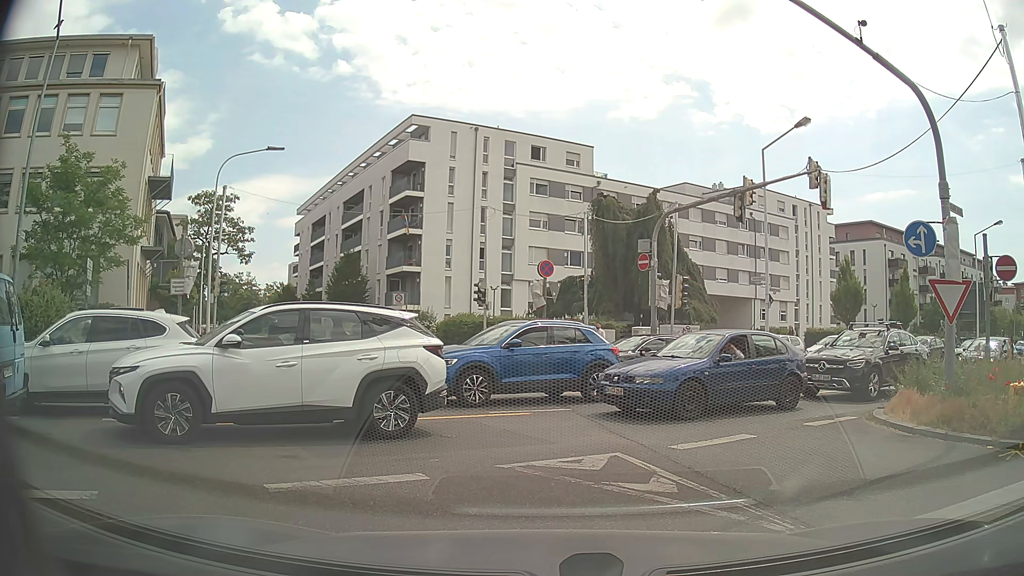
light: Day
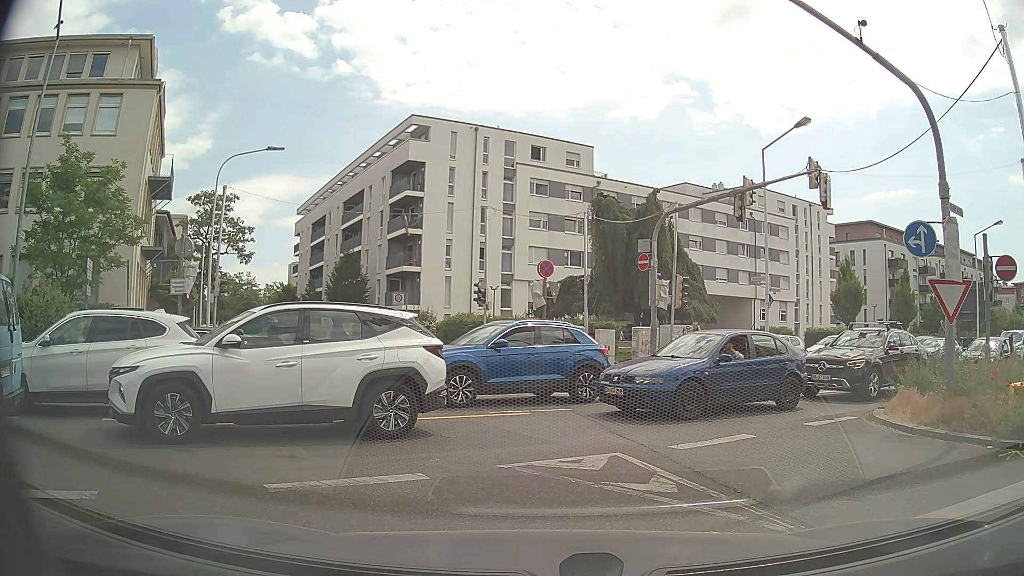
(0.0, 0.0) m; 0°
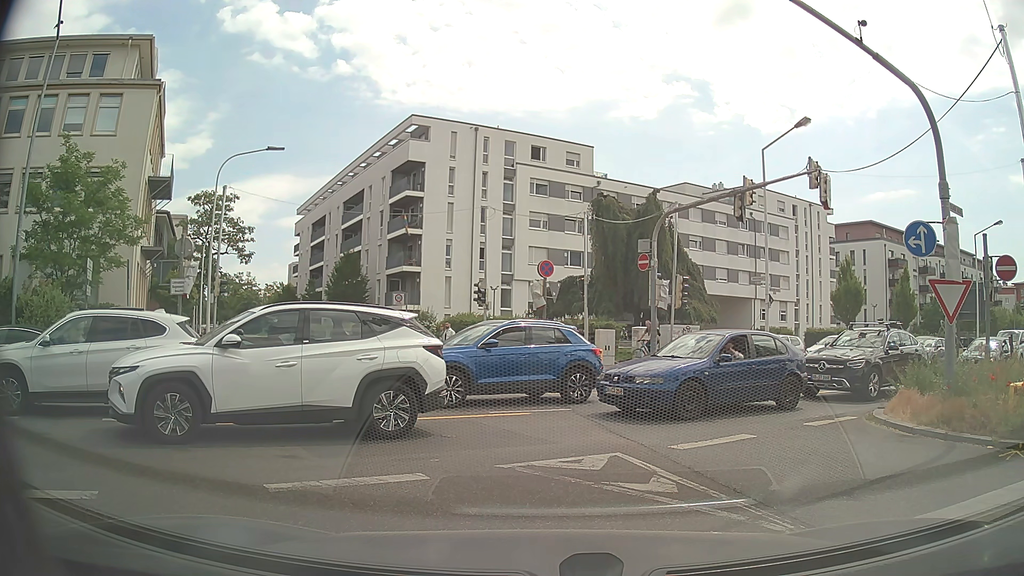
(0.0, 0.0) m; 0°
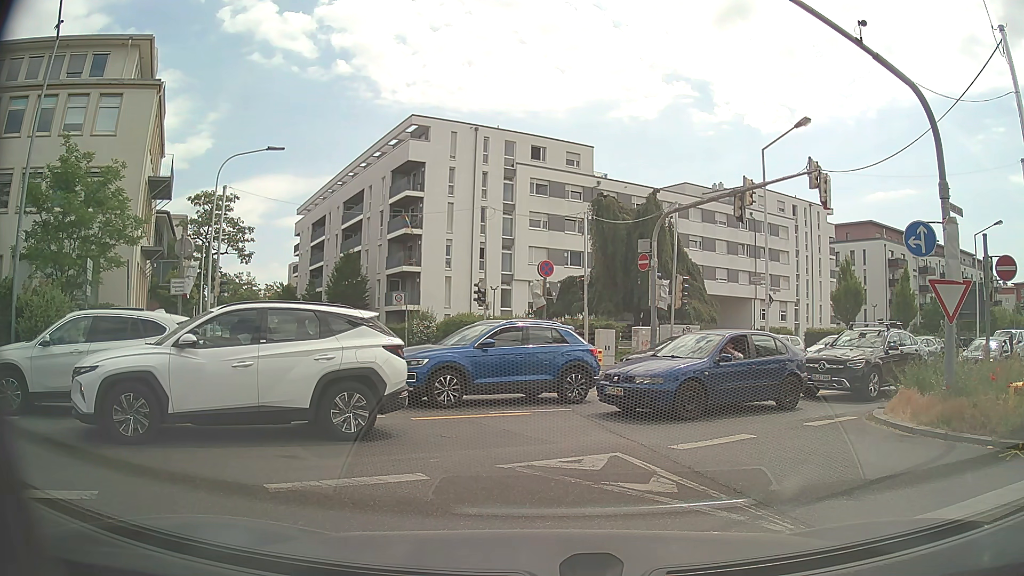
(0.0, 0.0) m; 0°
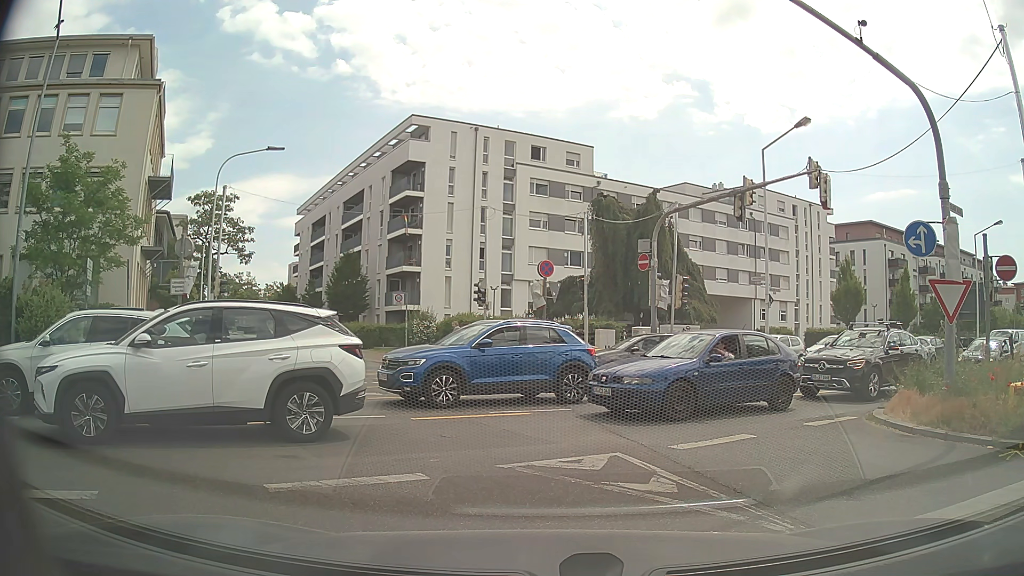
(0.0, 0.0) m; 0°
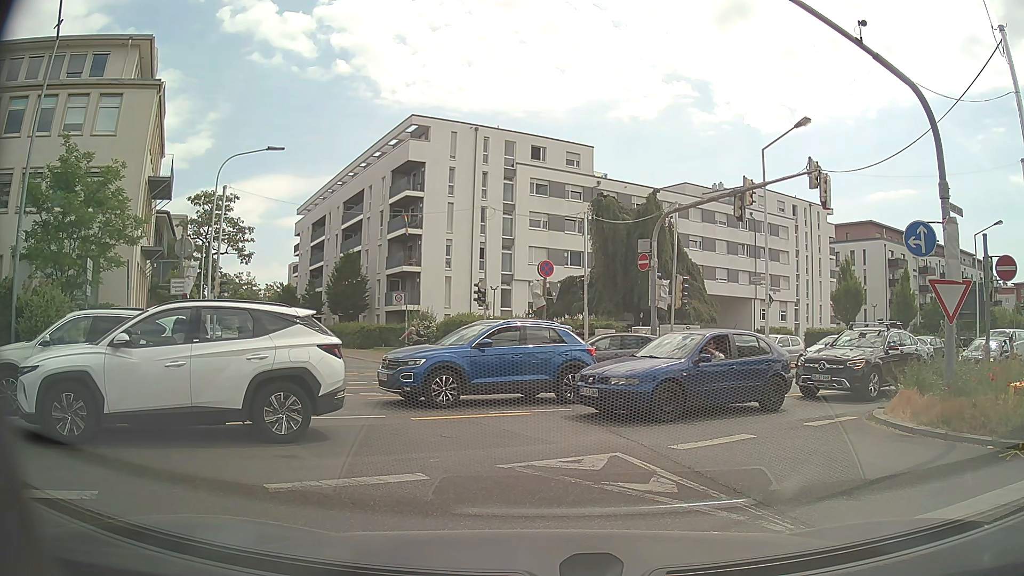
(0.0, 0.0) m; 0°
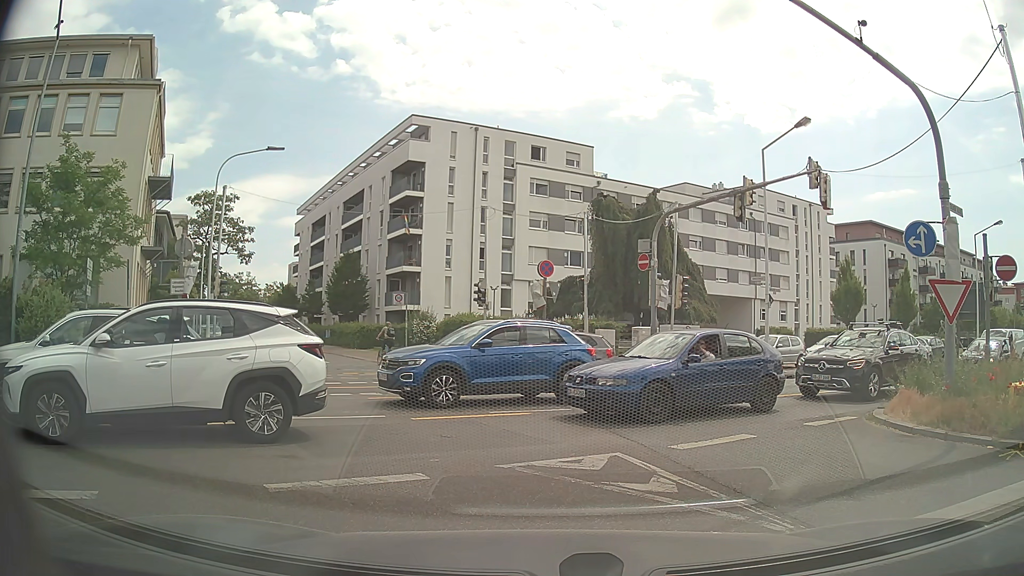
(0.0, 0.0) m; 0°
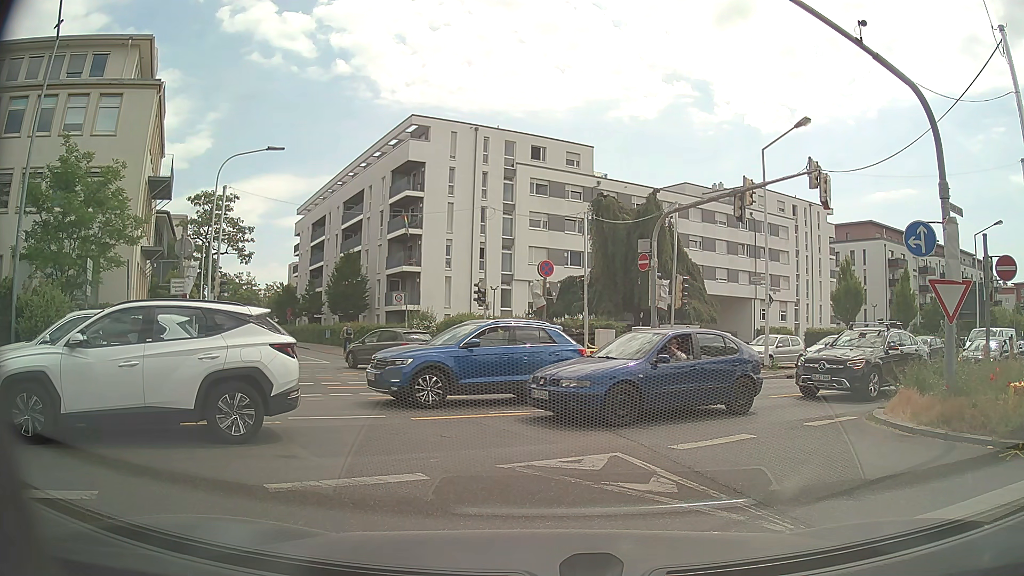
(0.0, 0.0) m; 0°
